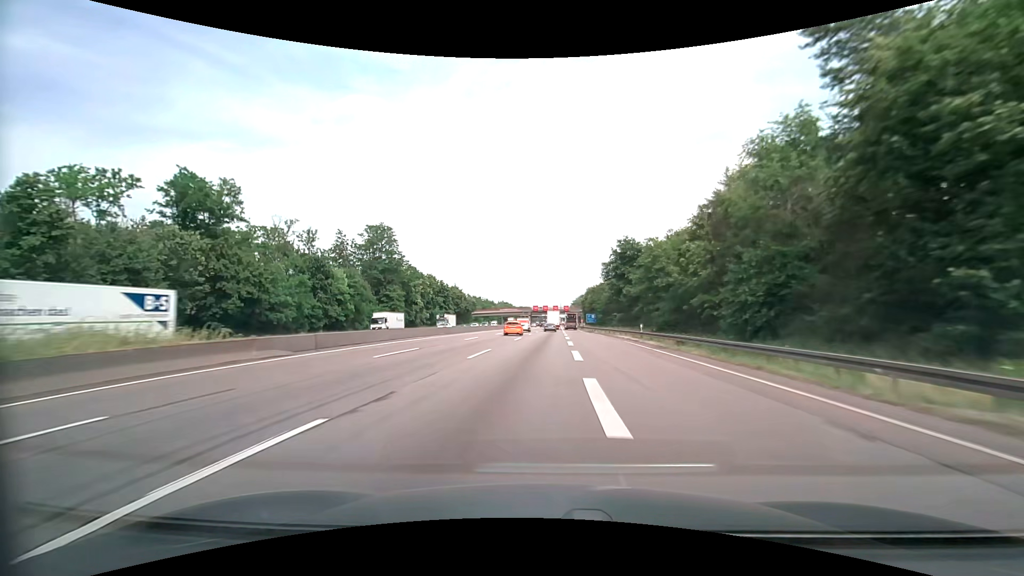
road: motorway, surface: asphalt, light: Day
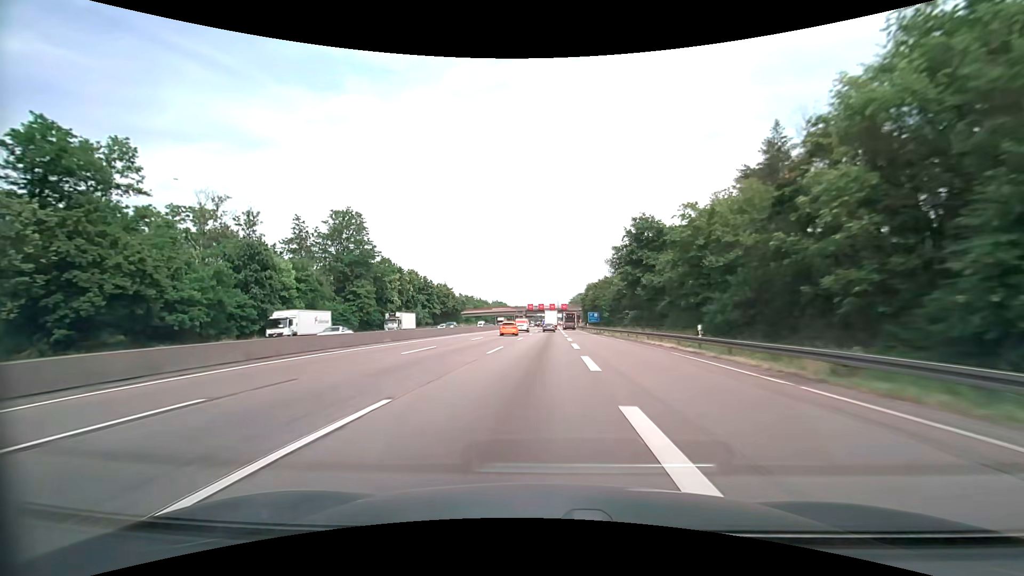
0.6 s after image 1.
(+0.1, +15.9) m; 0°
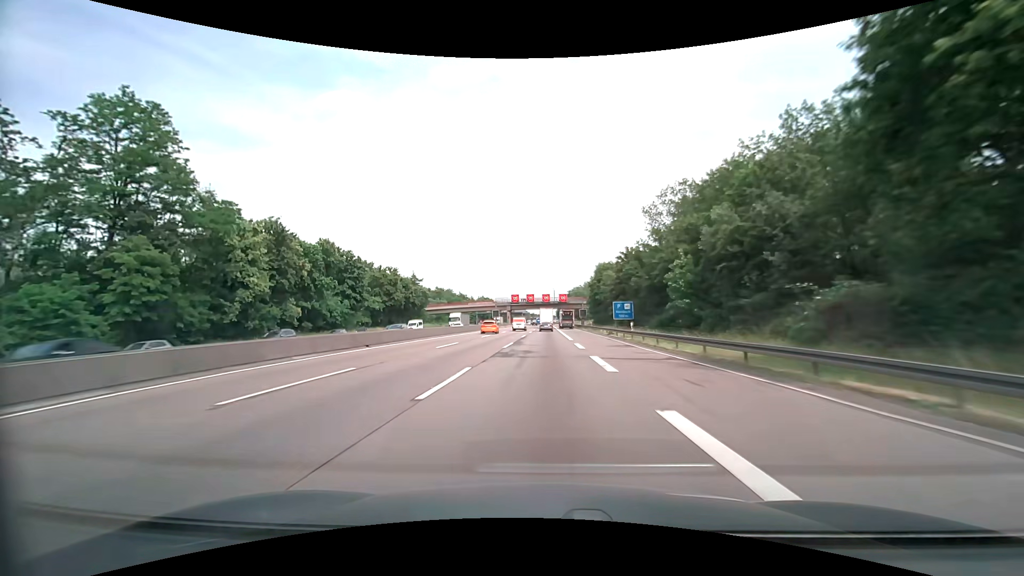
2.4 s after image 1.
(+0.5, +48.2) m; +1°
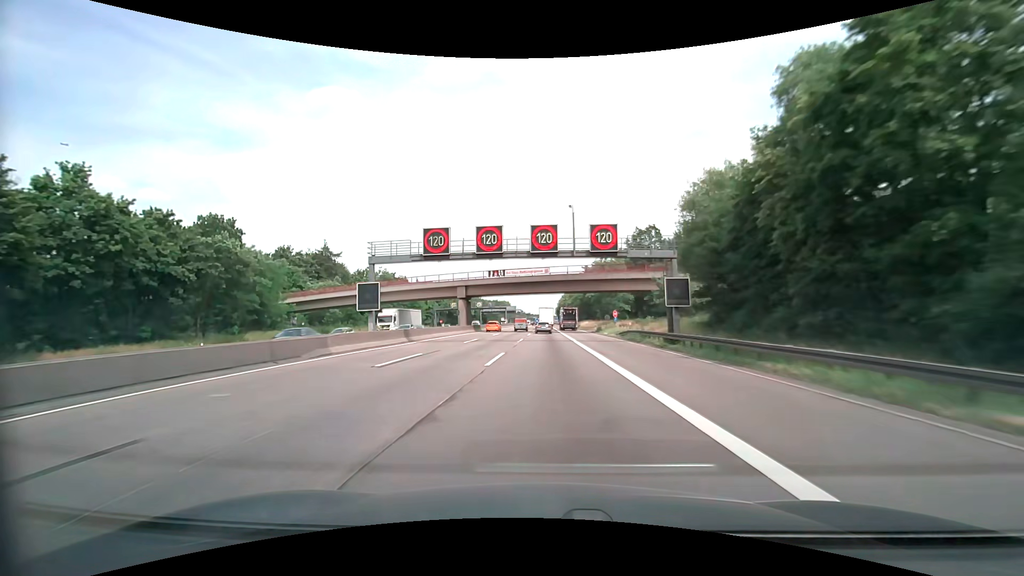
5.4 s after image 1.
(+0.4, +82.0) m; 0°
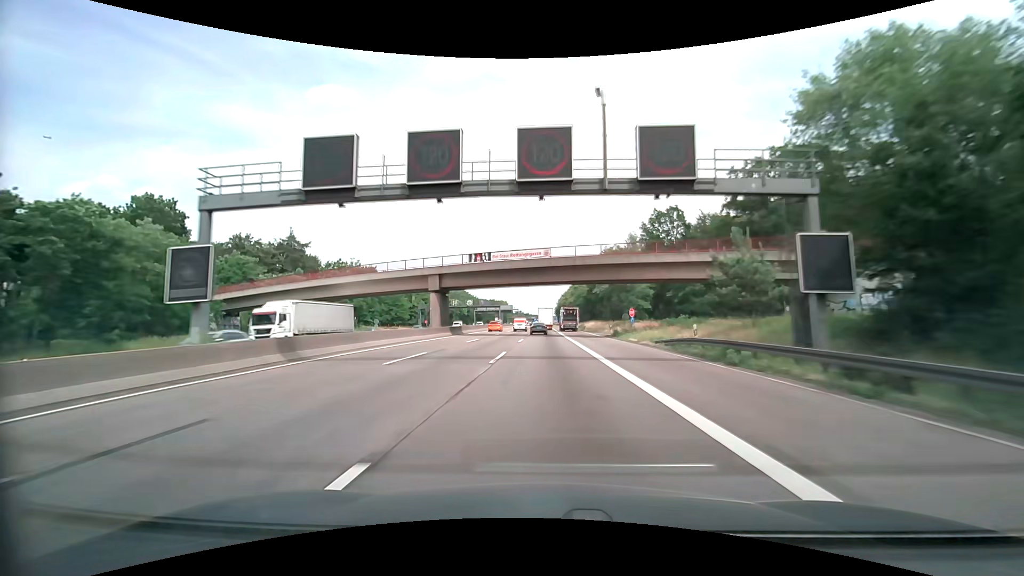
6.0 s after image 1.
(0.0, +16.6) m; 0°
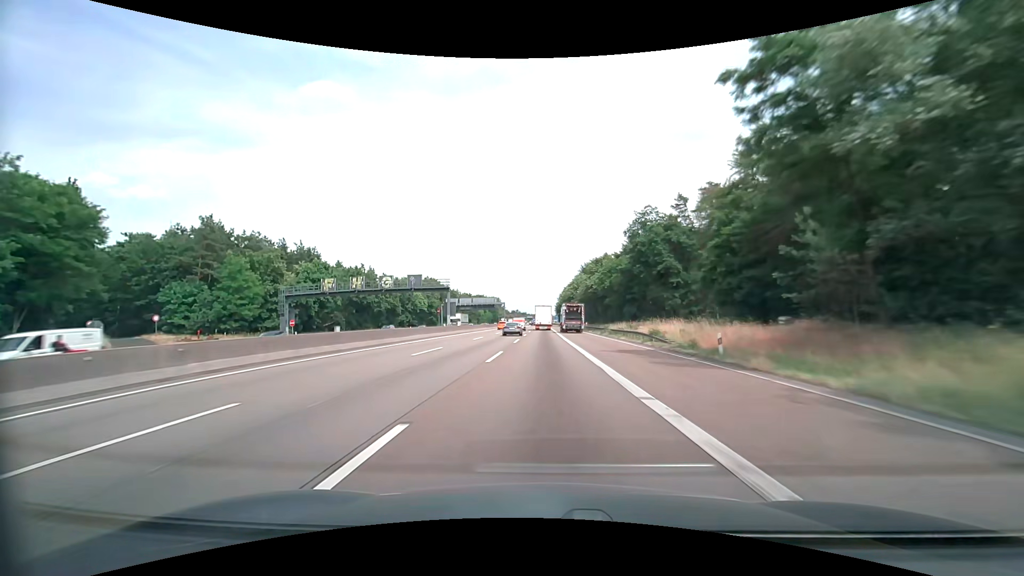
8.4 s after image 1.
(+0.3, +67.1) m; 0°
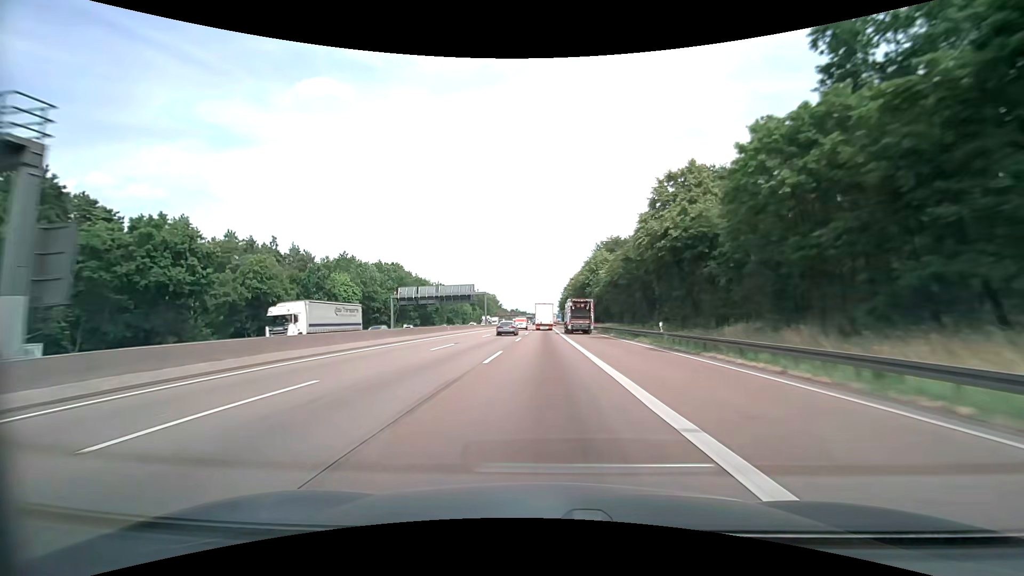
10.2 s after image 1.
(-0.2, +50.7) m; 0°
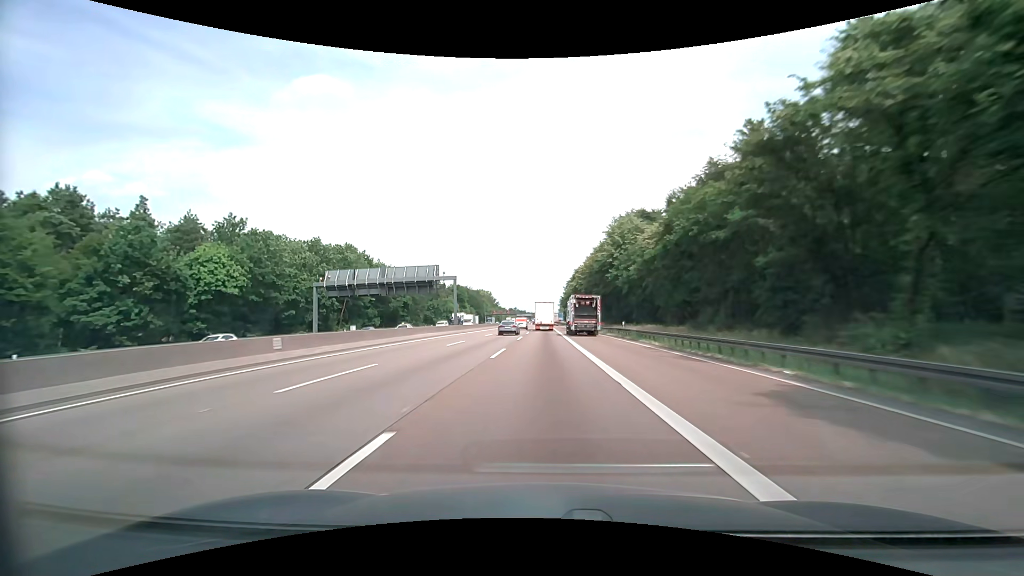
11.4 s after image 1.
(0.0, +33.8) m; 0°
(0, +10) (0, +20) (0, +30) (0, +40) (0, +50) (0, +60) (0, +70) (0, +80) (0, +90) (0, +100) m
